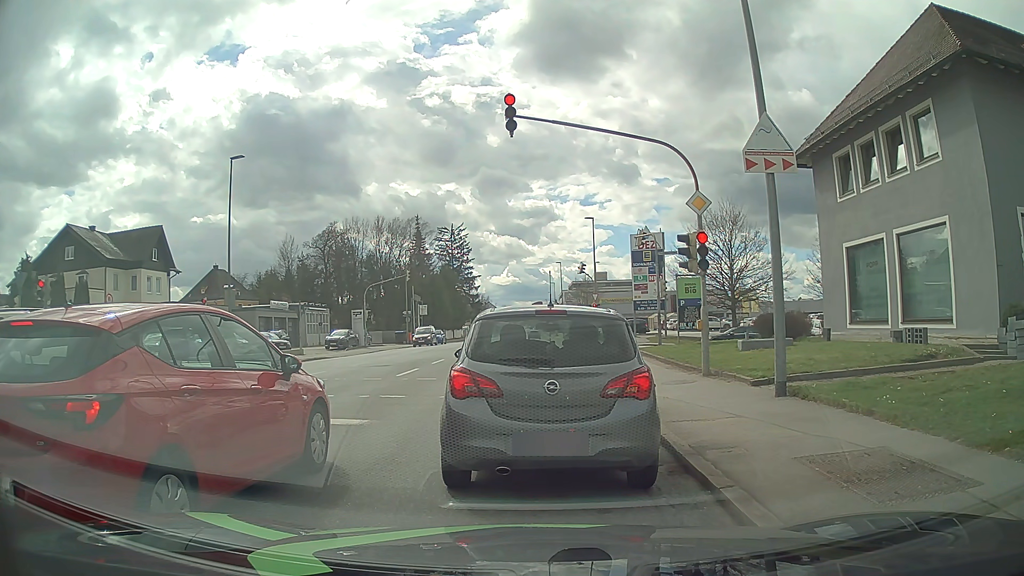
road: tertiary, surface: asphalt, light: Day
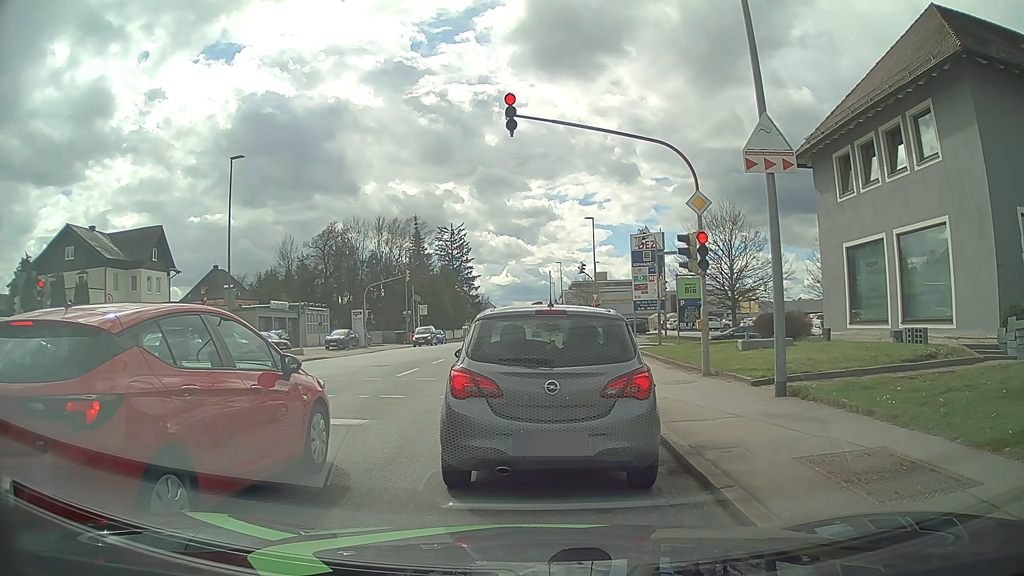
(0.0, 0.0) m; 0°
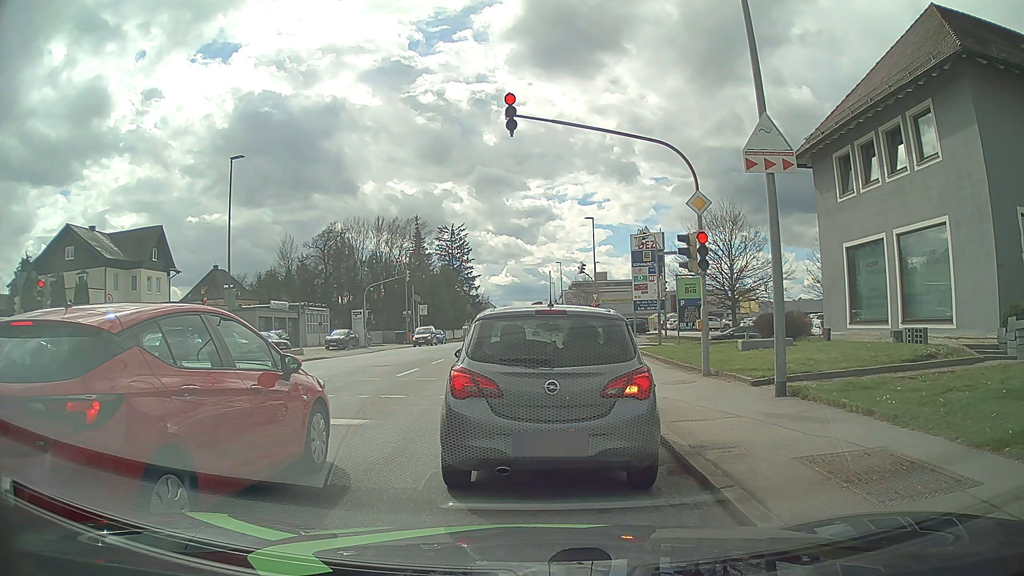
(0.0, 0.0) m; 0°
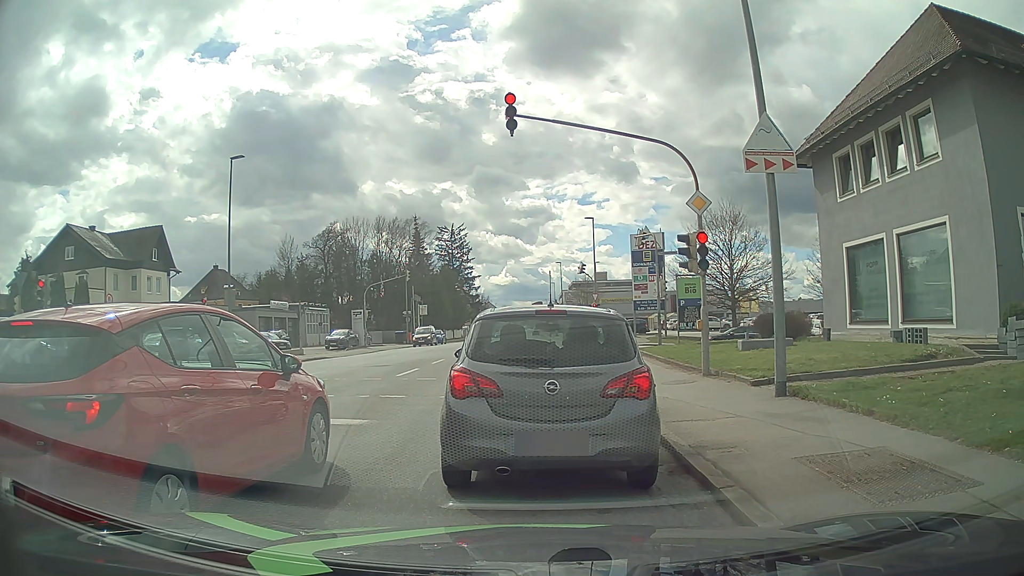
(0.0, 0.0) m; 0°
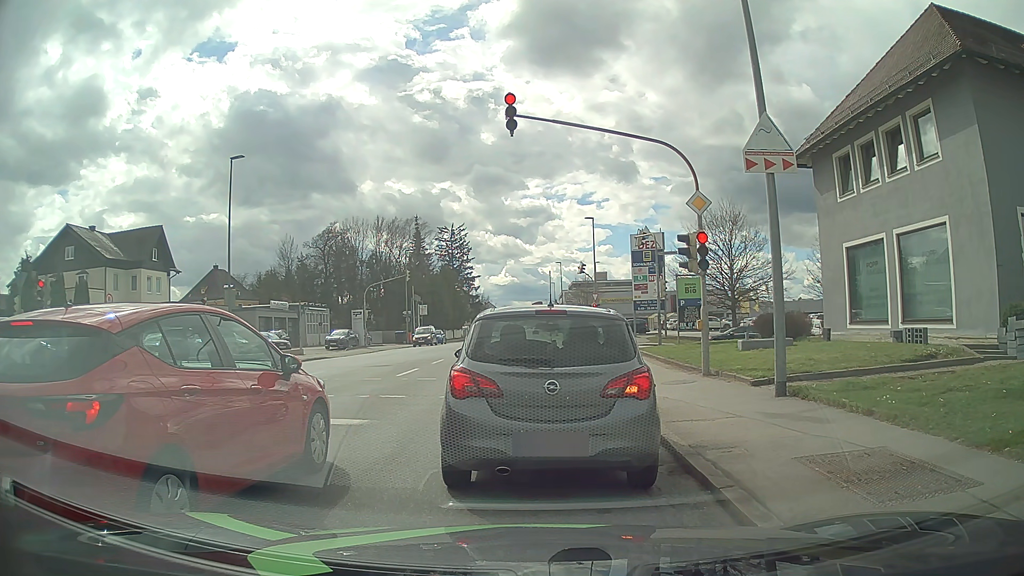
(0.0, 0.0) m; 0°
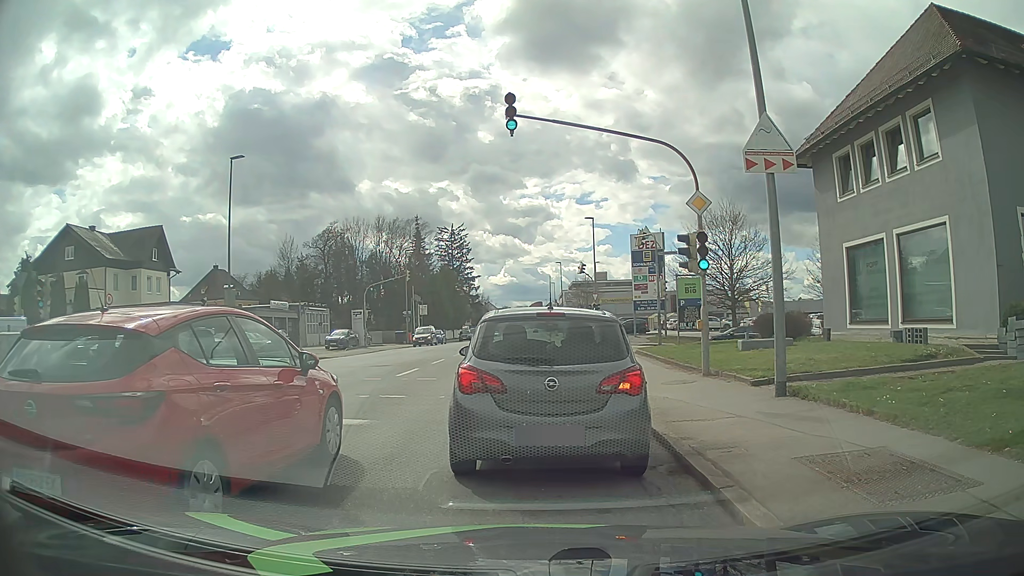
(0.0, 0.0) m; 0°
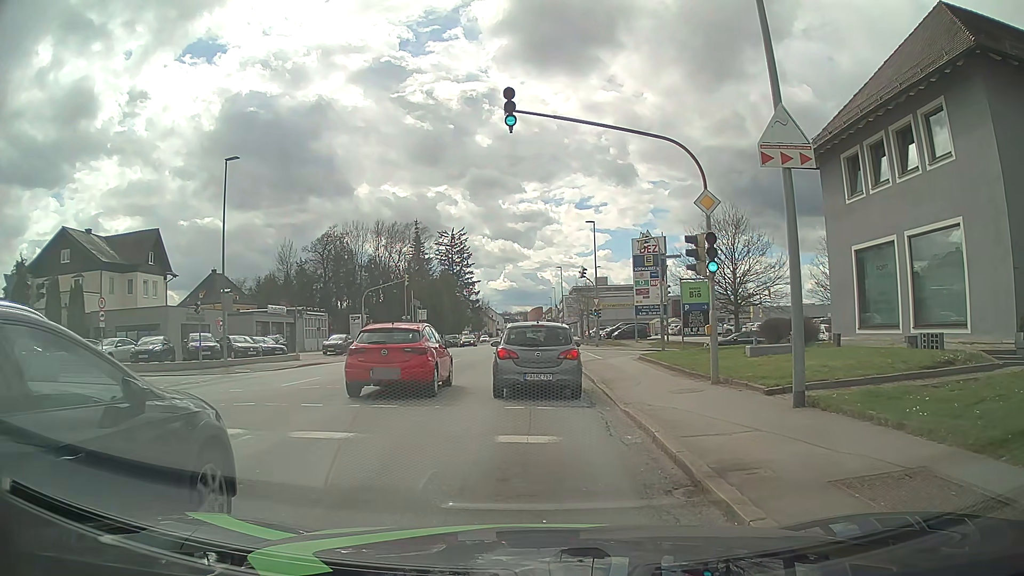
(0.0, +0.9) m; 0°
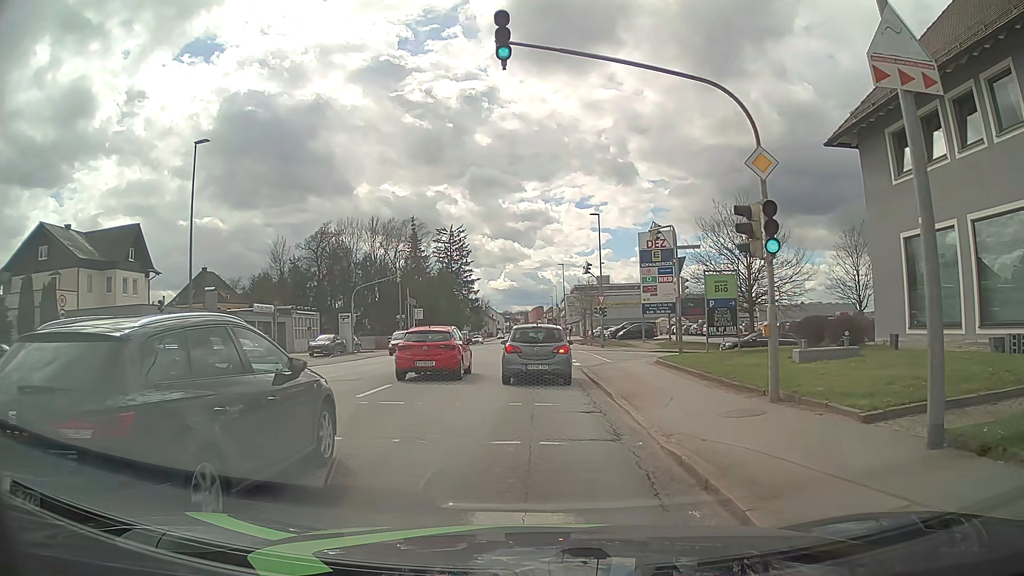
(0.0, +3.8) m; -1°
